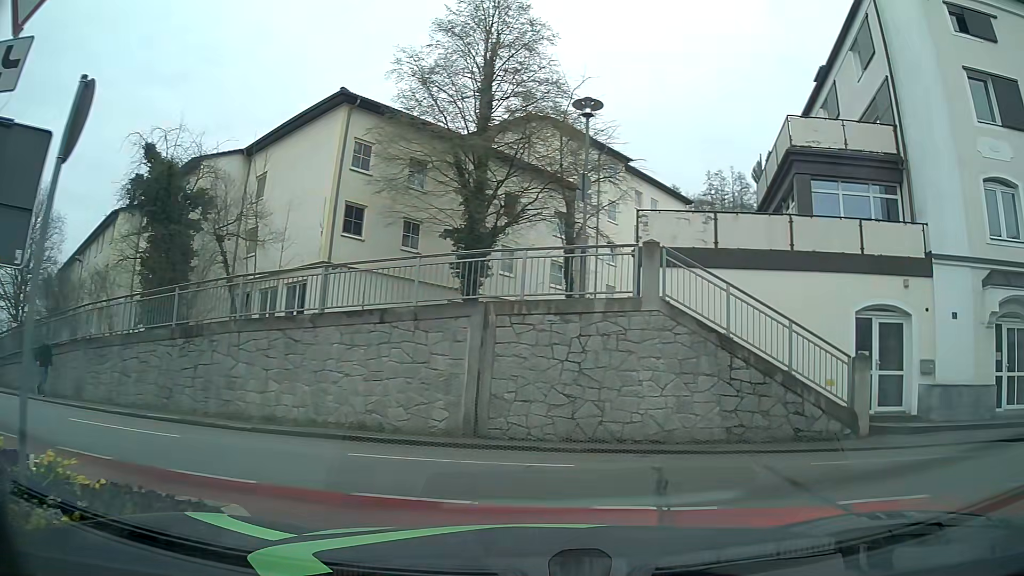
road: residential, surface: asphalt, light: Day
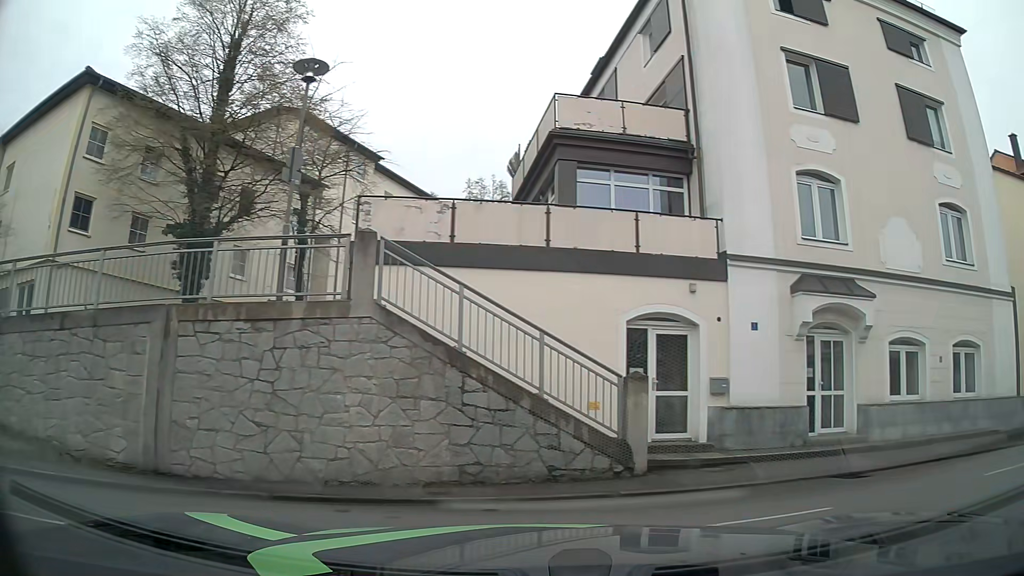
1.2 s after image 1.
(+0.7, +2.8) m; +21°
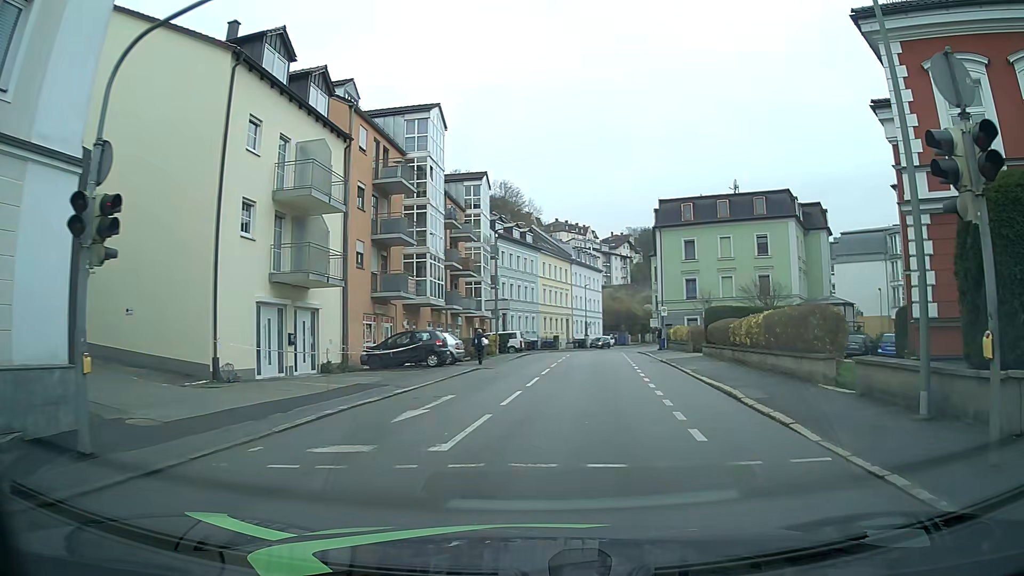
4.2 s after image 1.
(+8.4, +7.6) m; +75°
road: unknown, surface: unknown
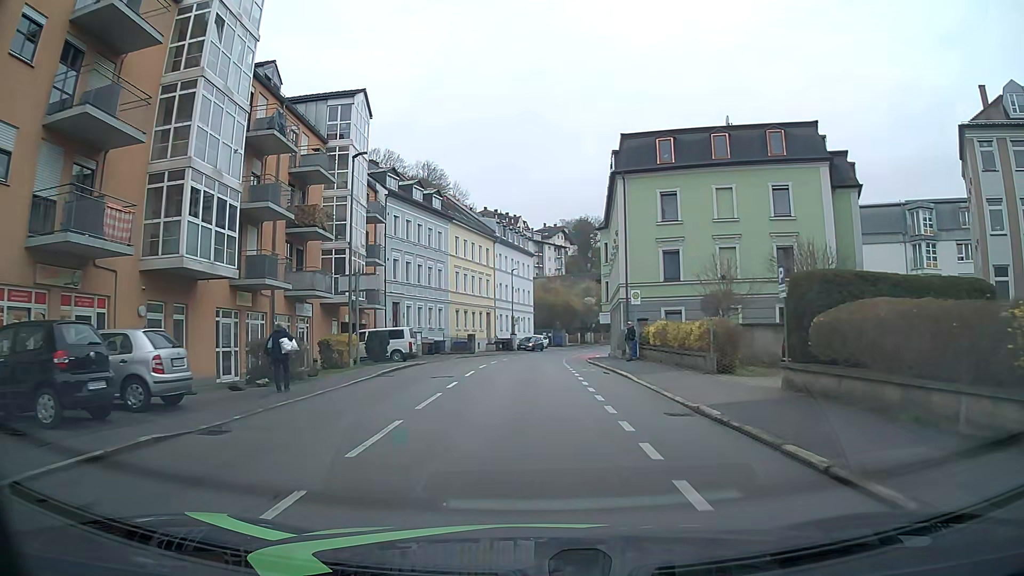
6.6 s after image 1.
(+1.2, +20.0) m; +3°
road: tertiary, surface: asphalt
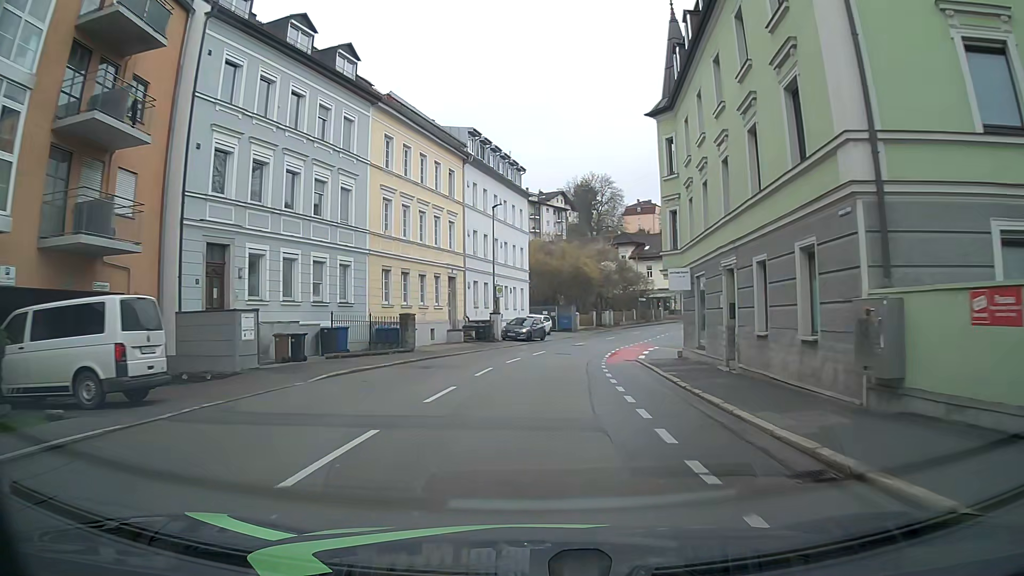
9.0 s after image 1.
(+0.3, +27.7) m; +1°
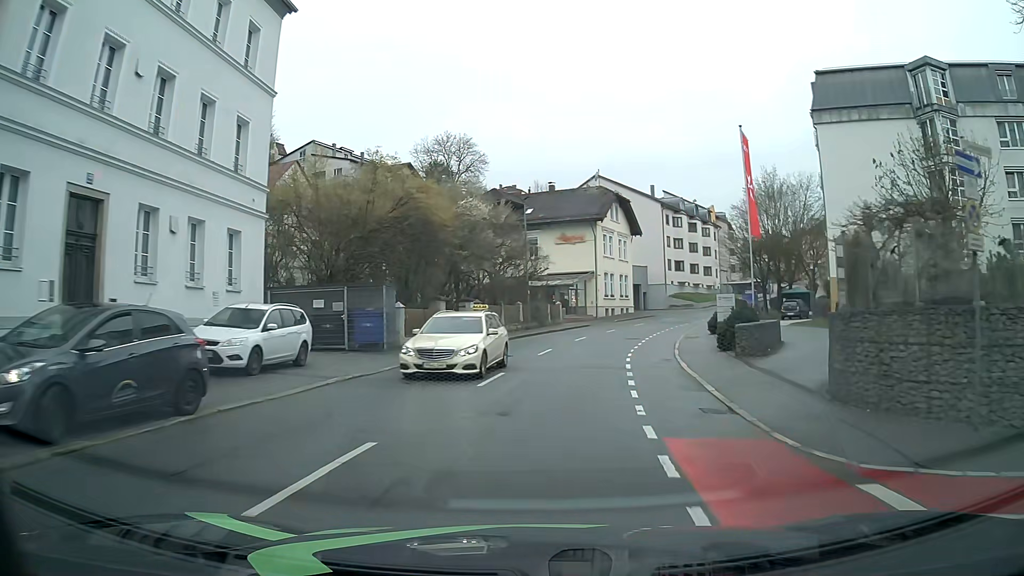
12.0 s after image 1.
(+3.0, +35.2) m; +12°
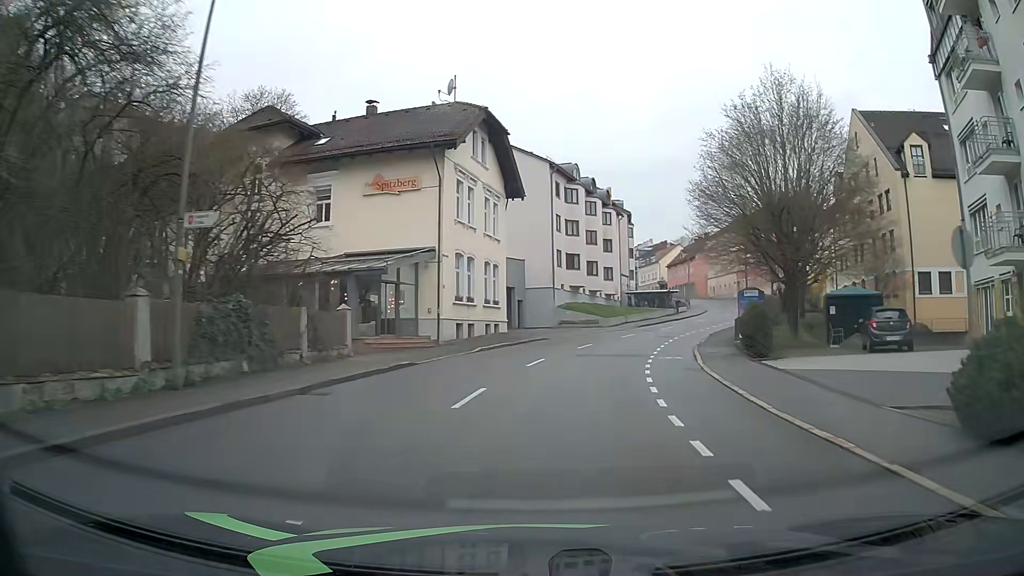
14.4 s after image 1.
(+3.0, +29.5) m; +13°
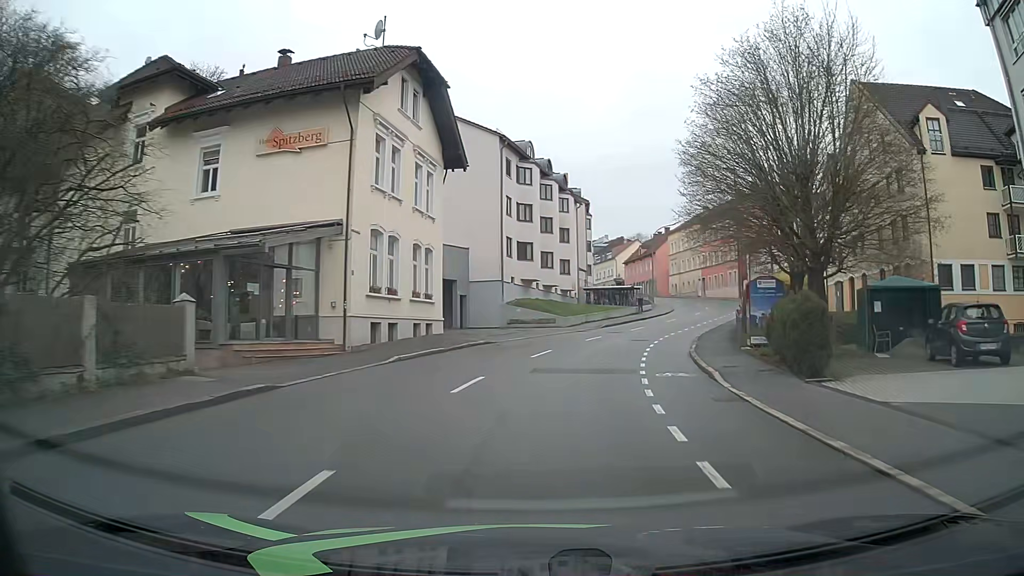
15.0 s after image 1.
(+0.3, +7.5) m; +4°
(0, +10) (+2, +20) (+4, +30) (+8, +39) (+12, +48) (+16, +57) (+19, +67) (+20, +77) (+20, +87) (+19, +97) m
